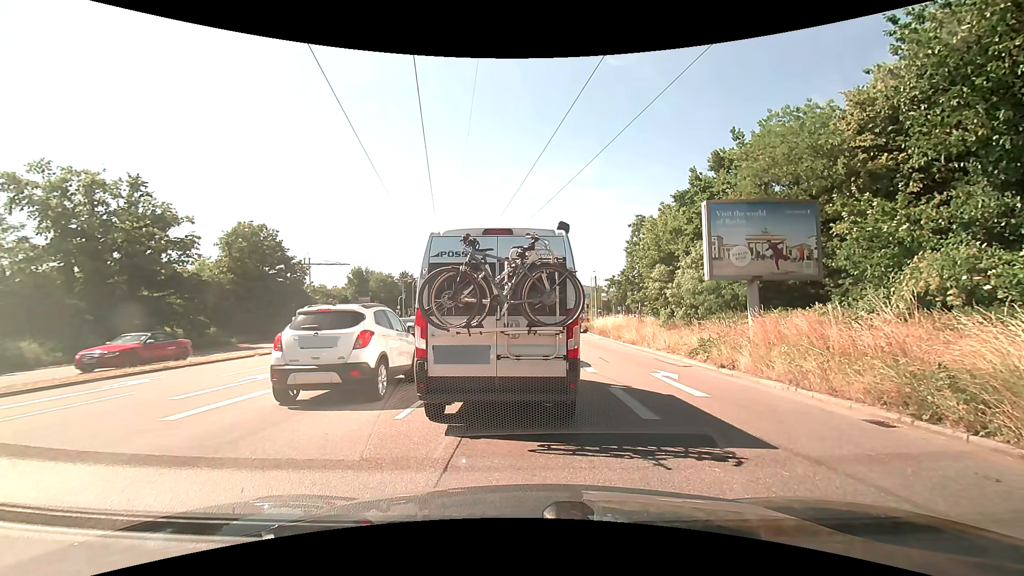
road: primary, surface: asphalt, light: Day
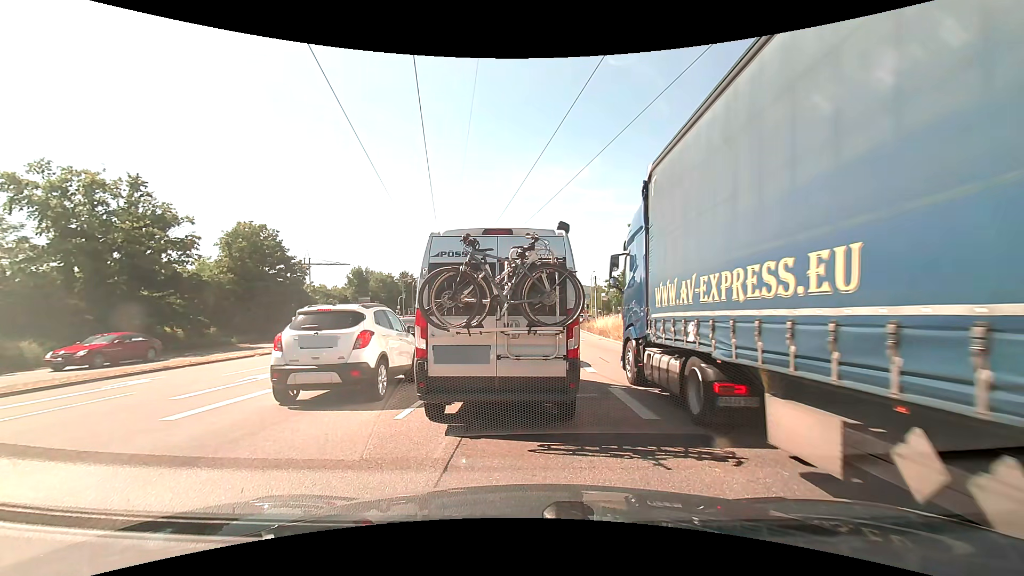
(0.0, 0.0) m; 0°
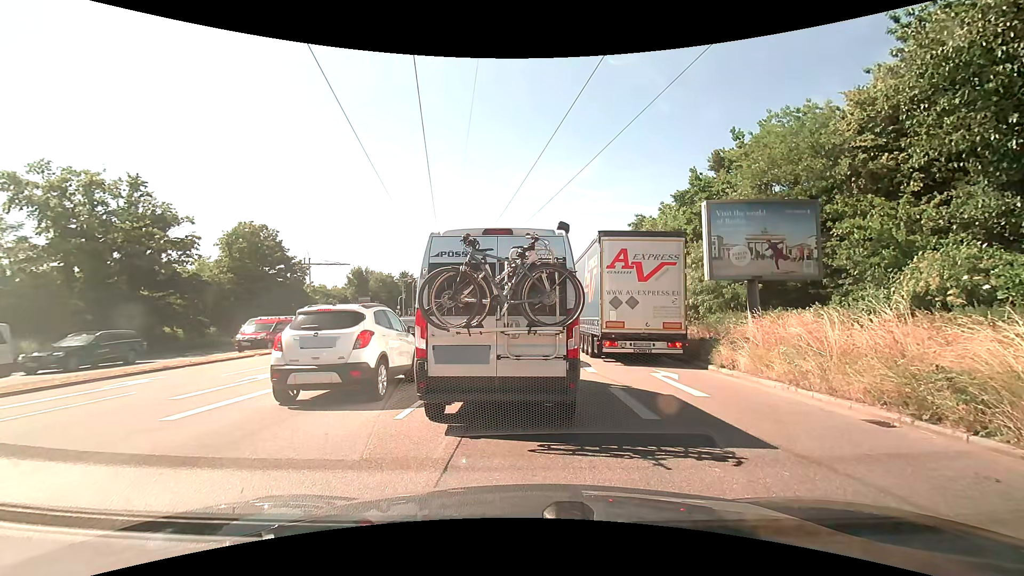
(0.0, 0.0) m; 0°
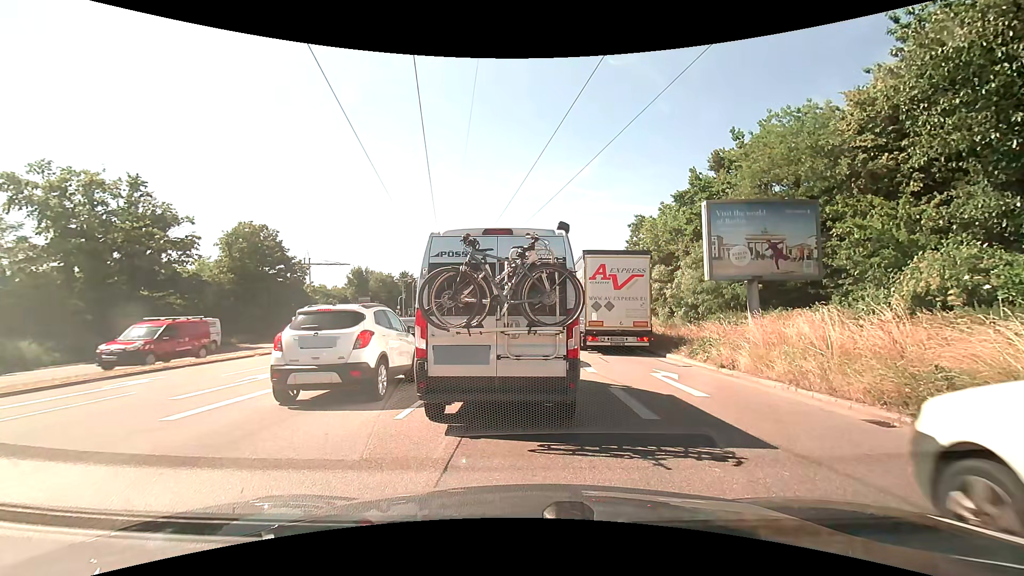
(0.0, 0.0) m; 0°
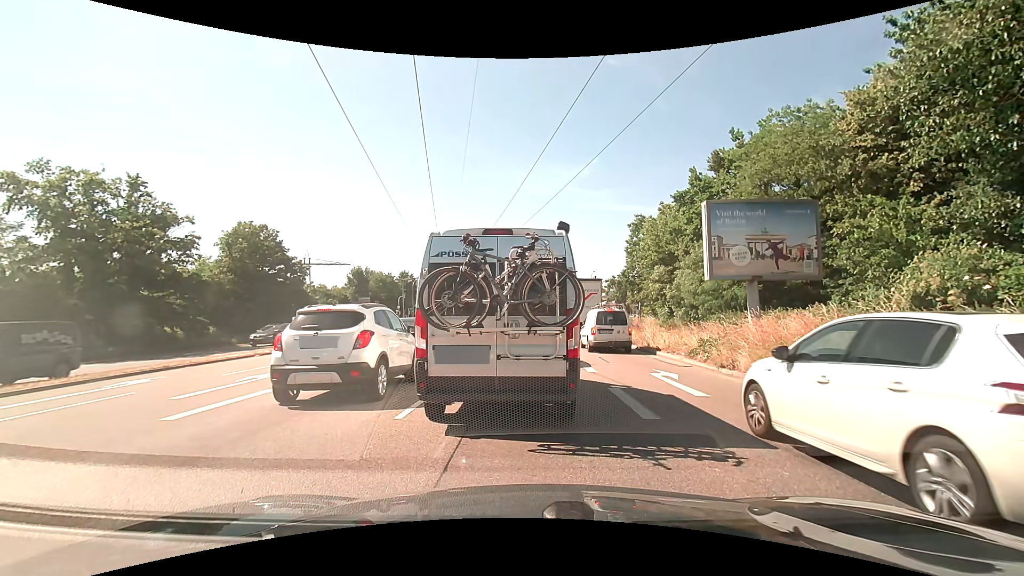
(0.0, 0.0) m; 0°
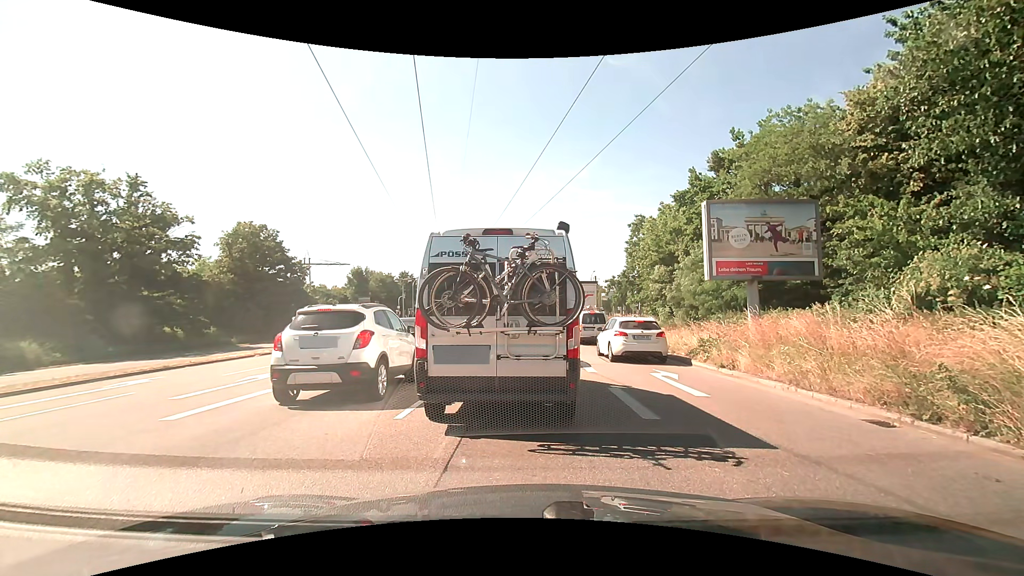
(0.0, 0.0) m; 0°
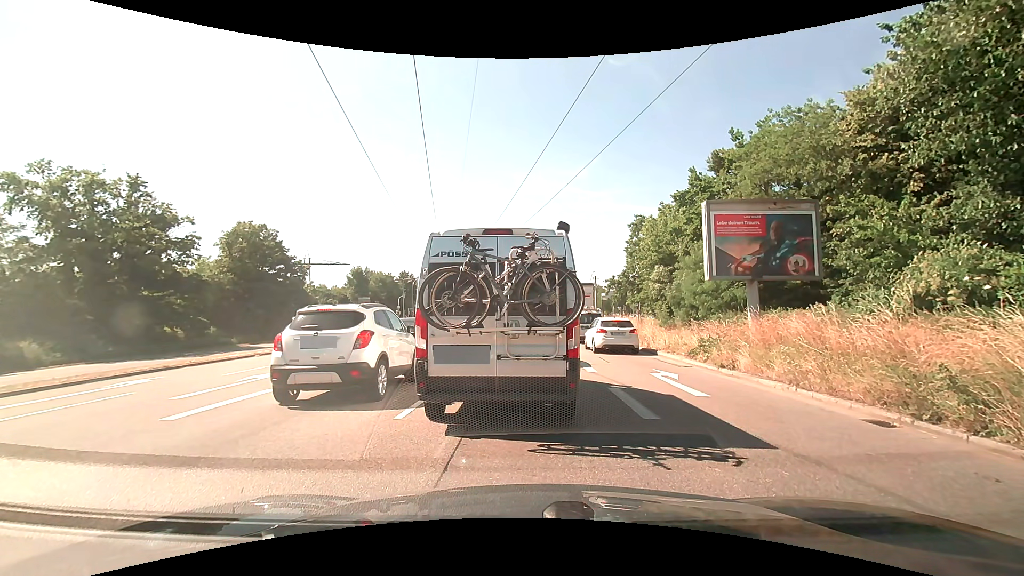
(0.0, 0.0) m; 0°
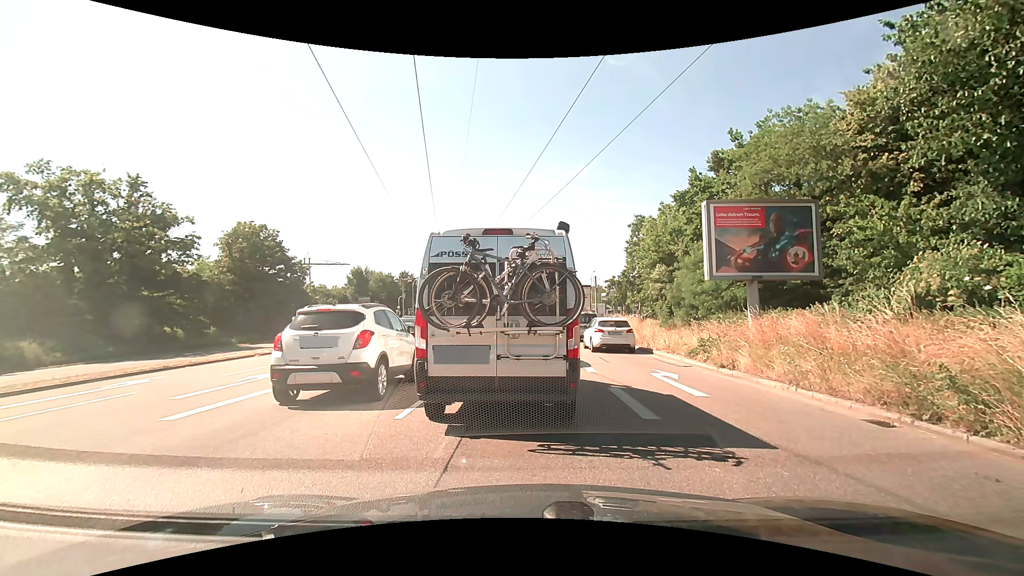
(0.0, 0.0) m; 0°
